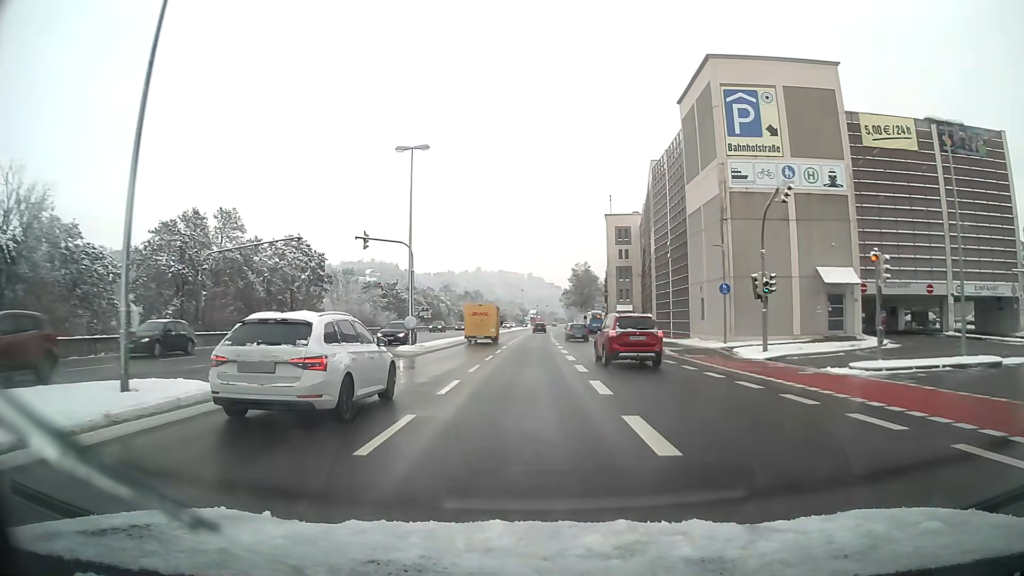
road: primary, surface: asphalt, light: Day
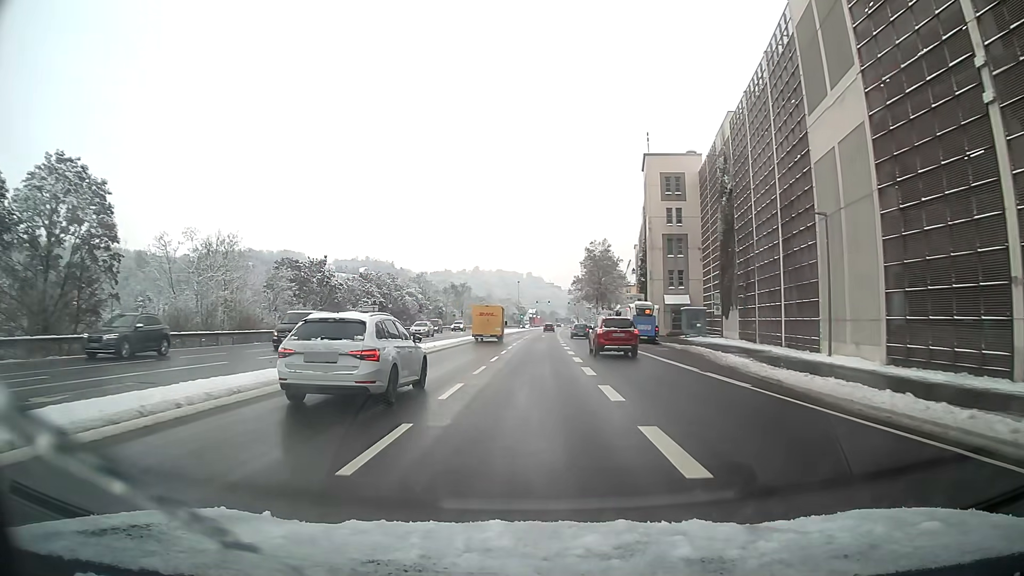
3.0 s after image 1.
(0.0, +37.2) m; 0°
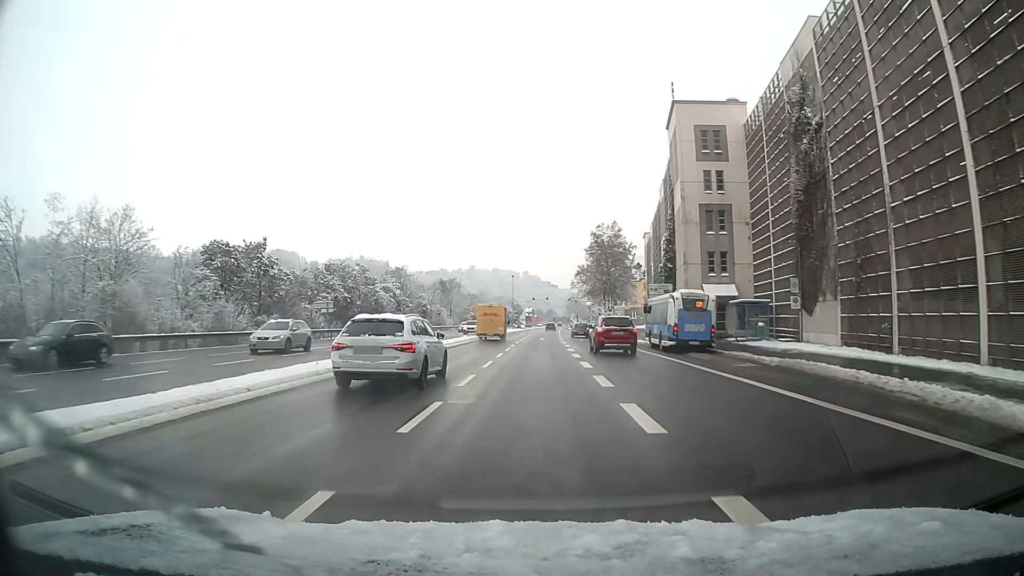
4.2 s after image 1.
(0.0, +15.8) m; 0°
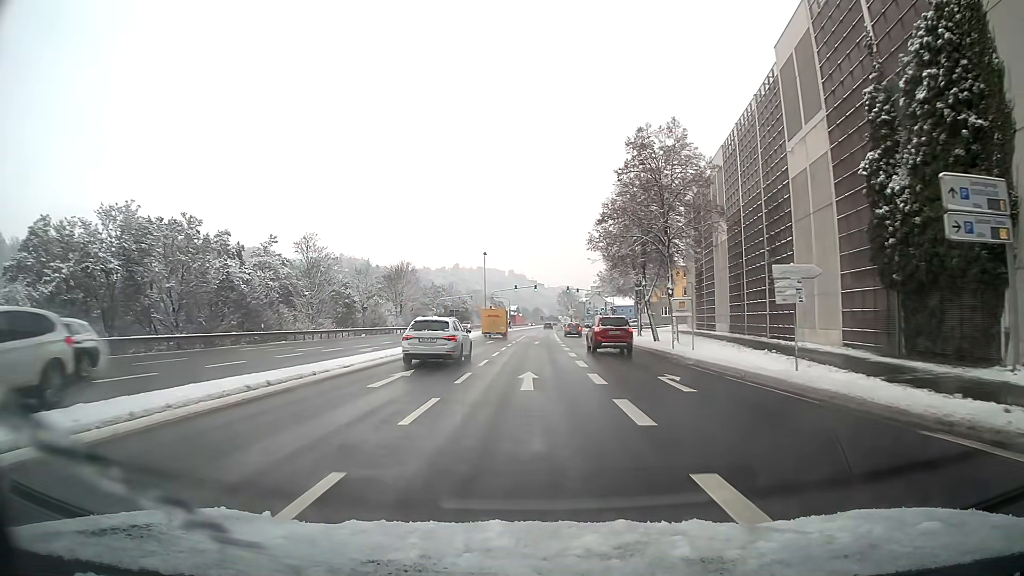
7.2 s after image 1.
(+0.5, +41.6) m; +1°
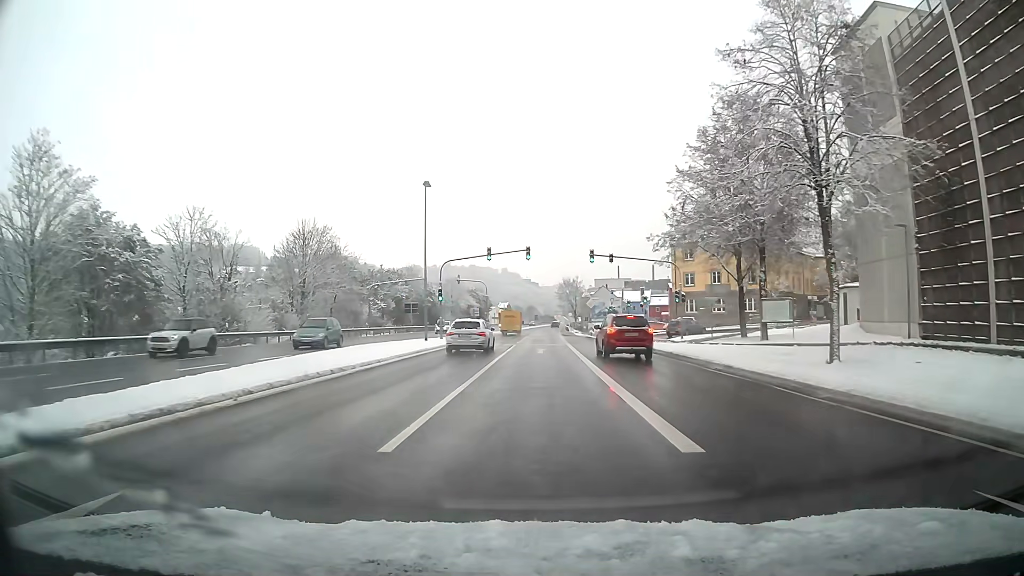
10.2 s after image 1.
(+0.2, +44.2) m; +1°
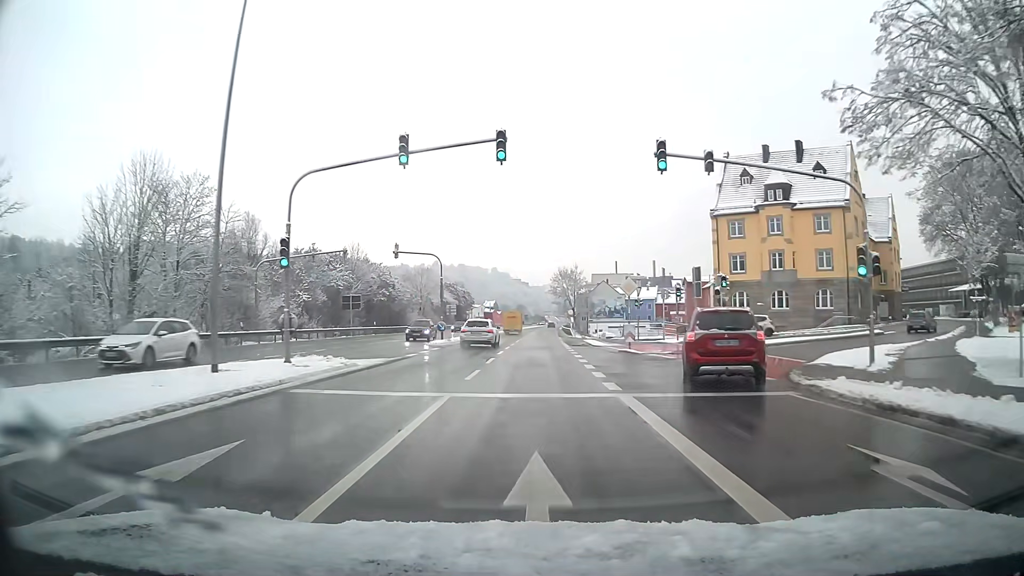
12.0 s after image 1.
(+0.2, +27.9) m; +1°
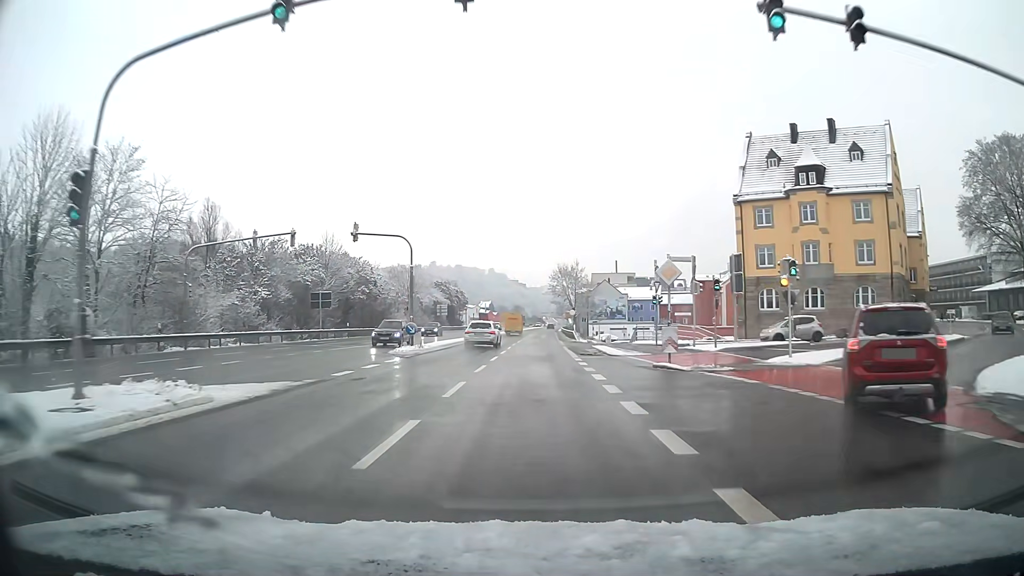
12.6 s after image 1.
(0.0, +9.5) m; 0°
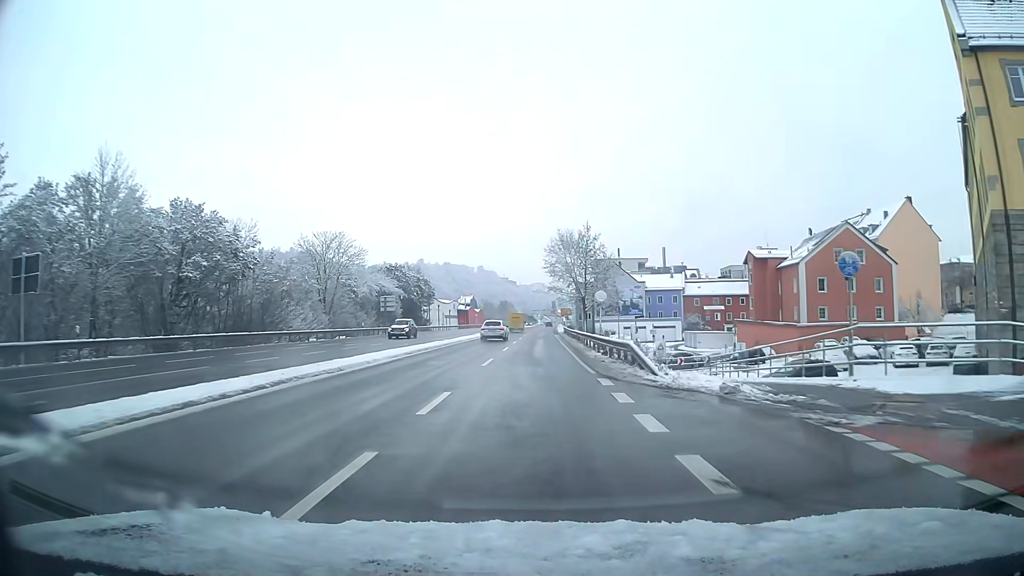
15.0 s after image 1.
(+0.3, +38.6) m; +1°
(0, +10) (0, +20) (0, +30) (0, +40) (0, +50) (+1, +60) (+1, +70) (+1, +80) (+1, +90) (+1, +100) m
